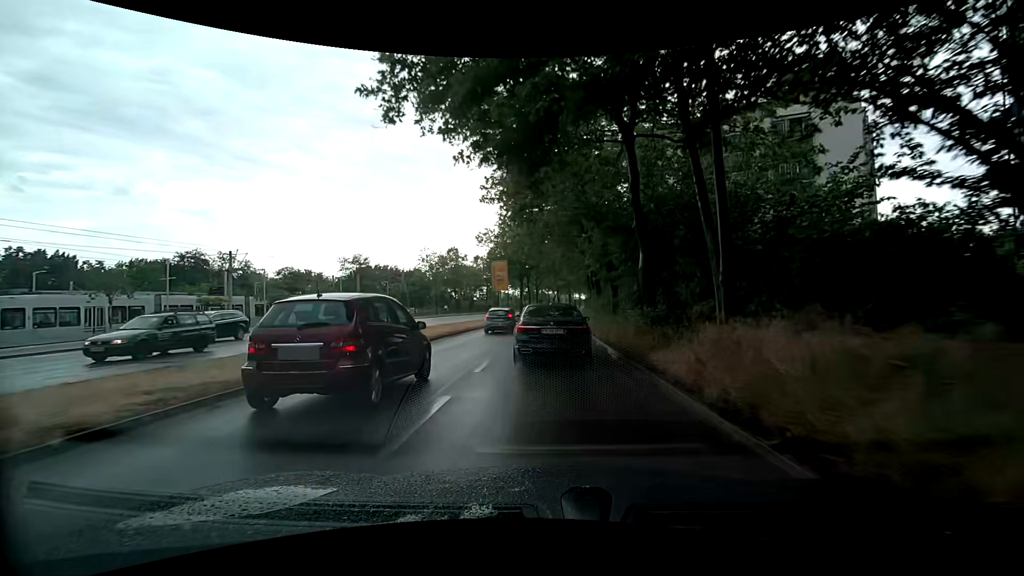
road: secondary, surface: asphalt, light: Day
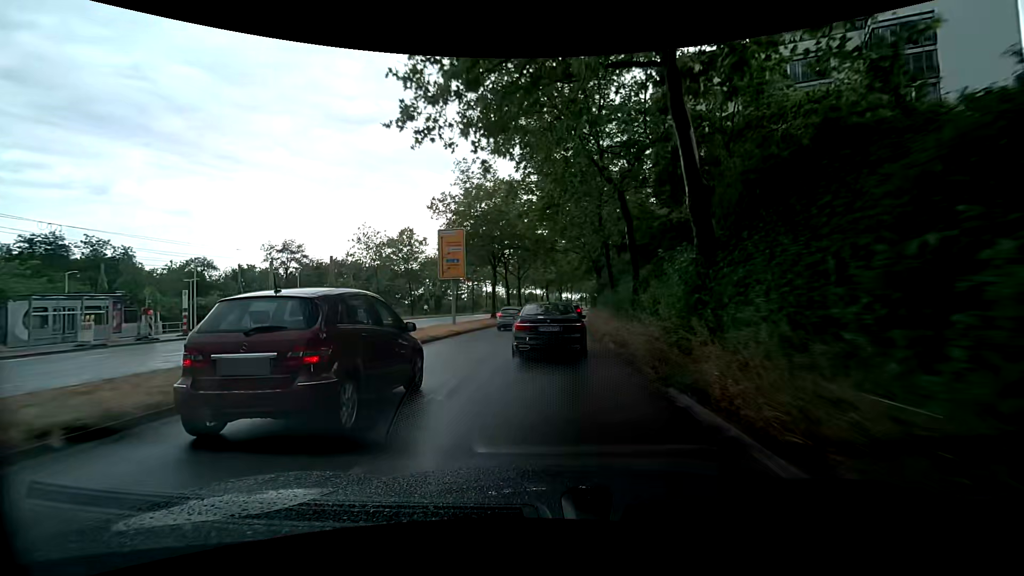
(+0.7, +21.5) m; +4°
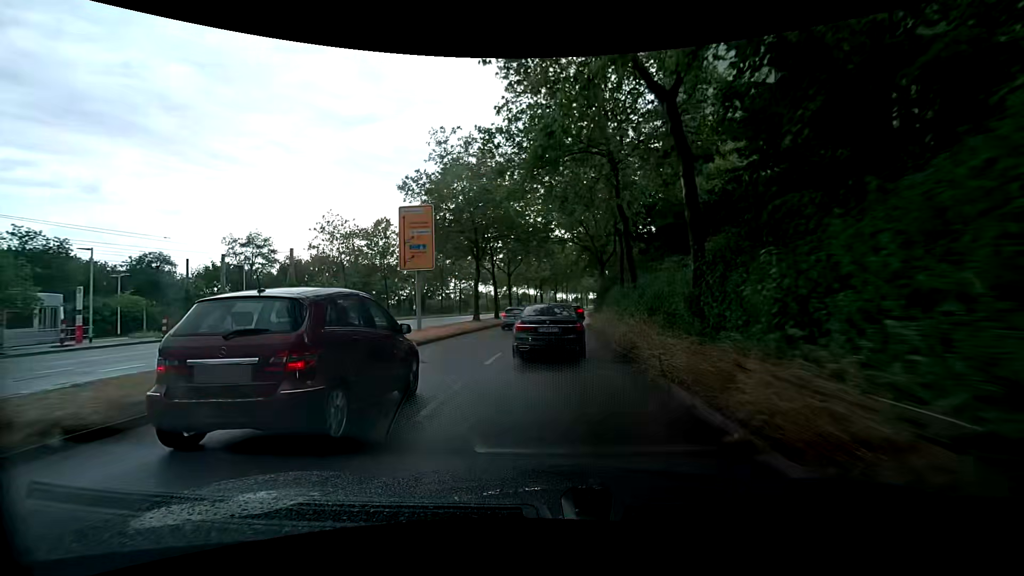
(-0.1, +7.3) m; -2°
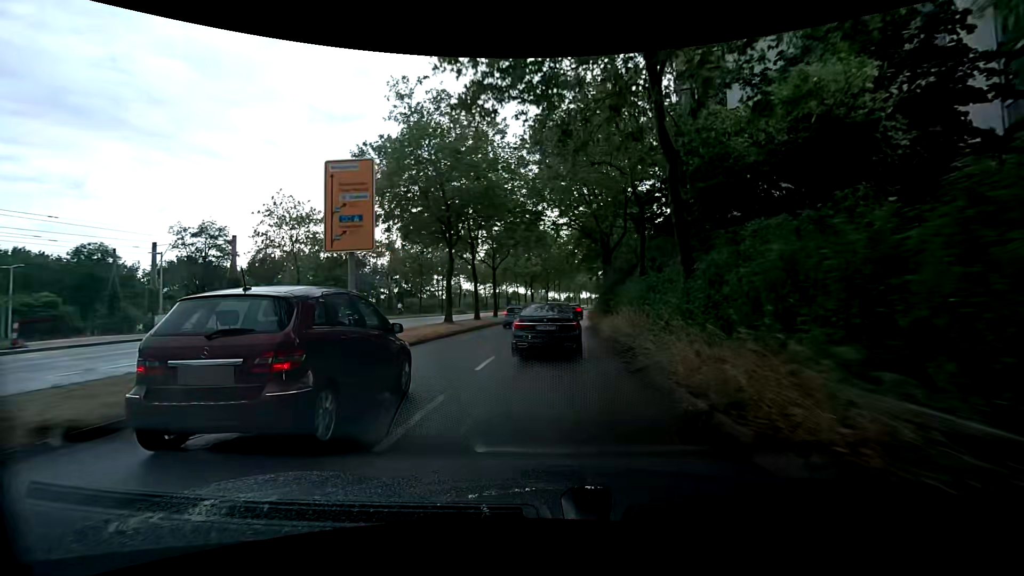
(+0.1, +7.3) m; +1°
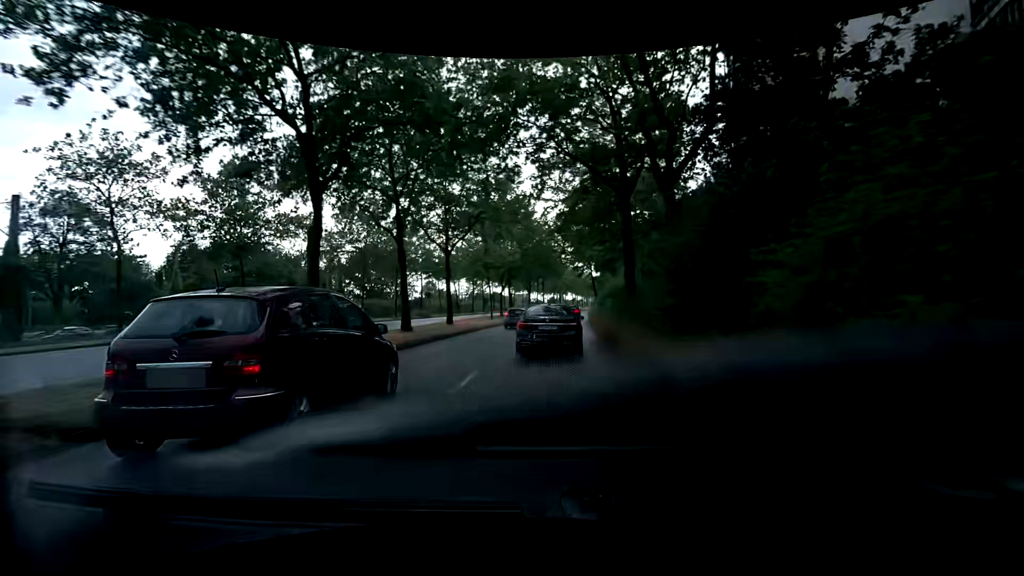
(+0.5, +15.1) m; +3°
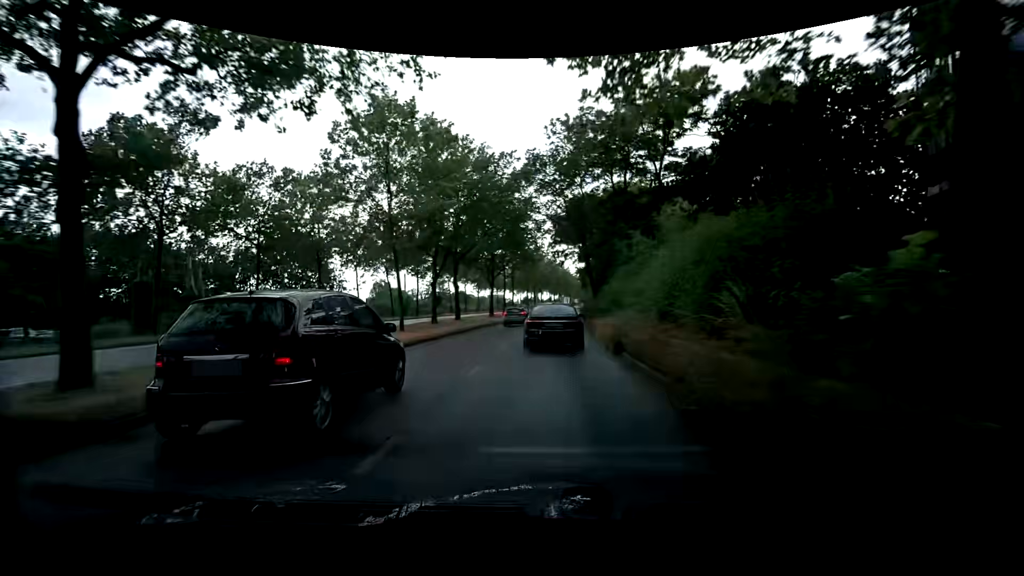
(+0.6, +23.3) m; +2°
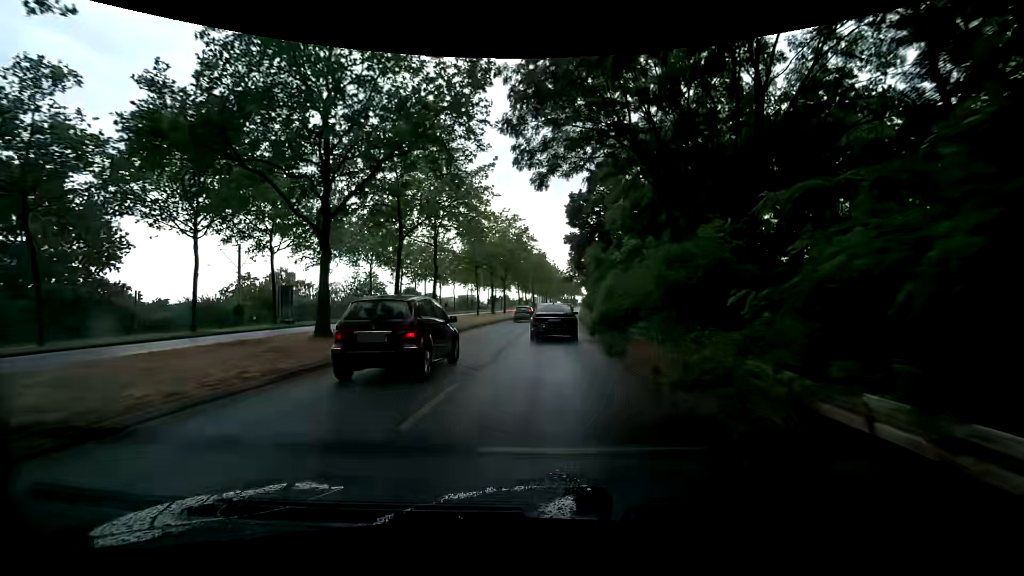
(+2.1, +38.8) m; +4°
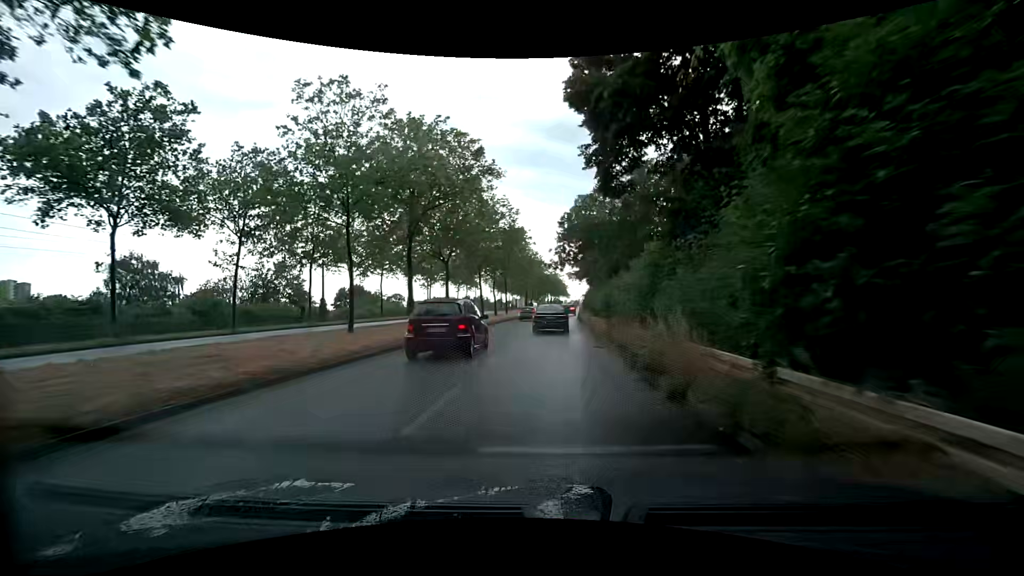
(+0.6, +30.3) m; +1°
(0, +10) (+1, +20) (+1, +30) (+2, +40) (+3, +50) (+3, +60) (+4, +70) (+5, +80) (+6, +90) (+7, +100) m
